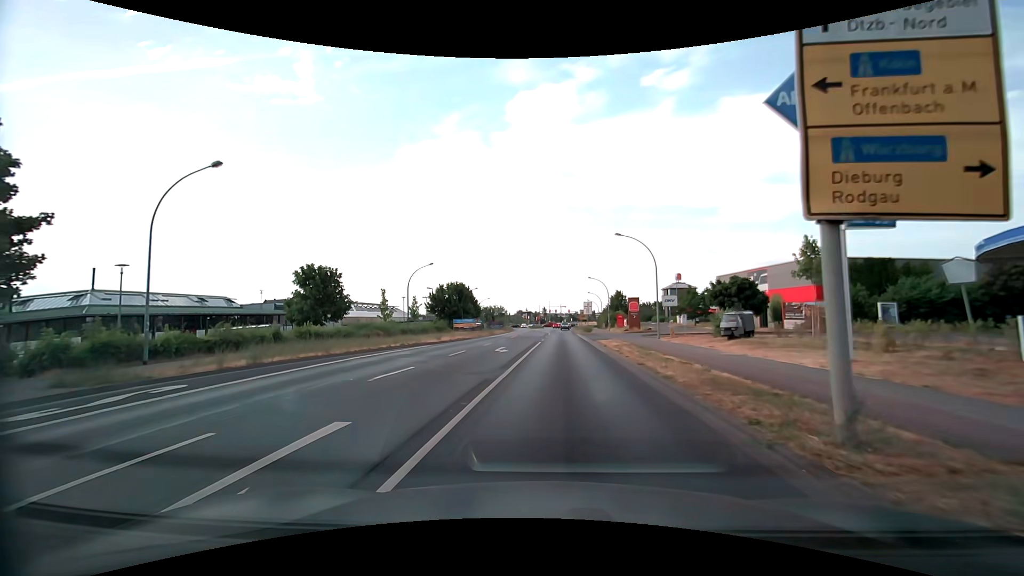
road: tertiary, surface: asphalt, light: Day
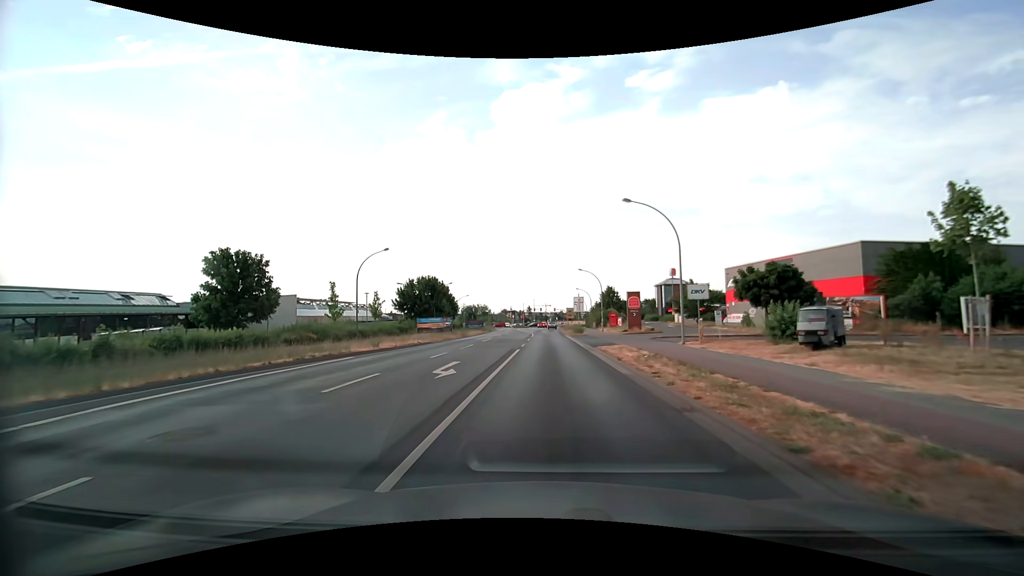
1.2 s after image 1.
(+0.2, +10.4) m; +2°
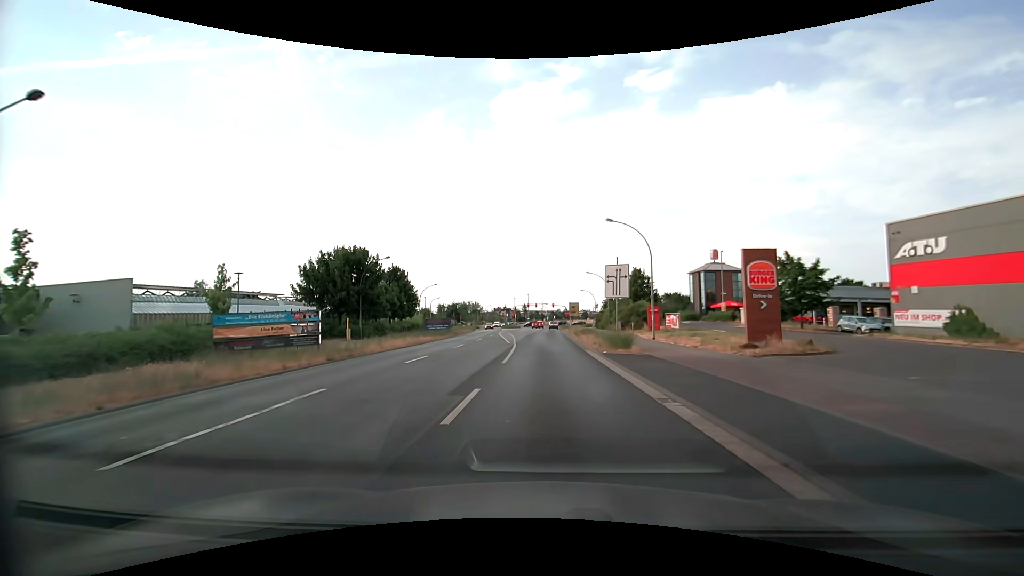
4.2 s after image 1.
(+0.1, +30.2) m; +1°
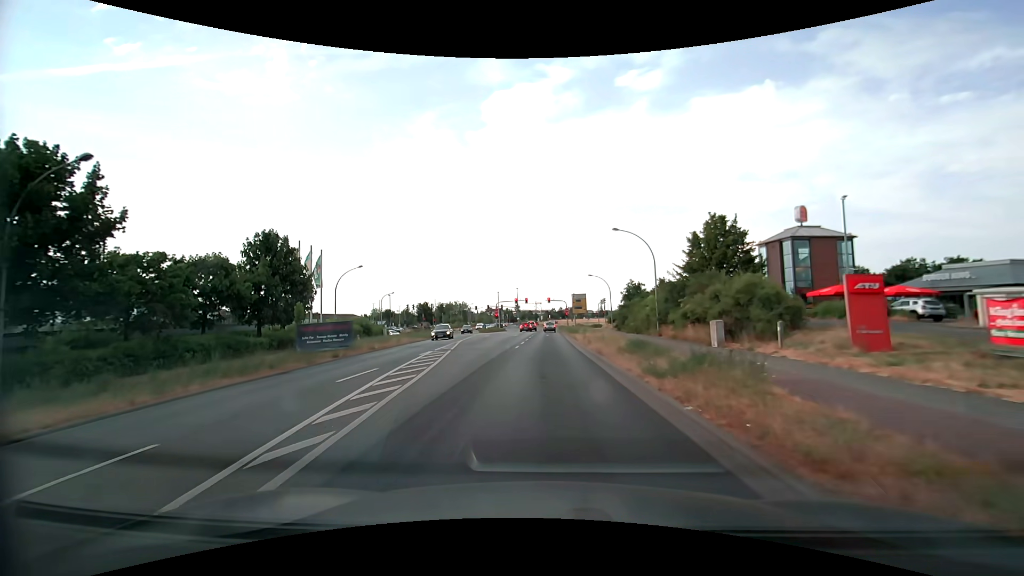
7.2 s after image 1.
(+0.2, +30.9) m; +1°
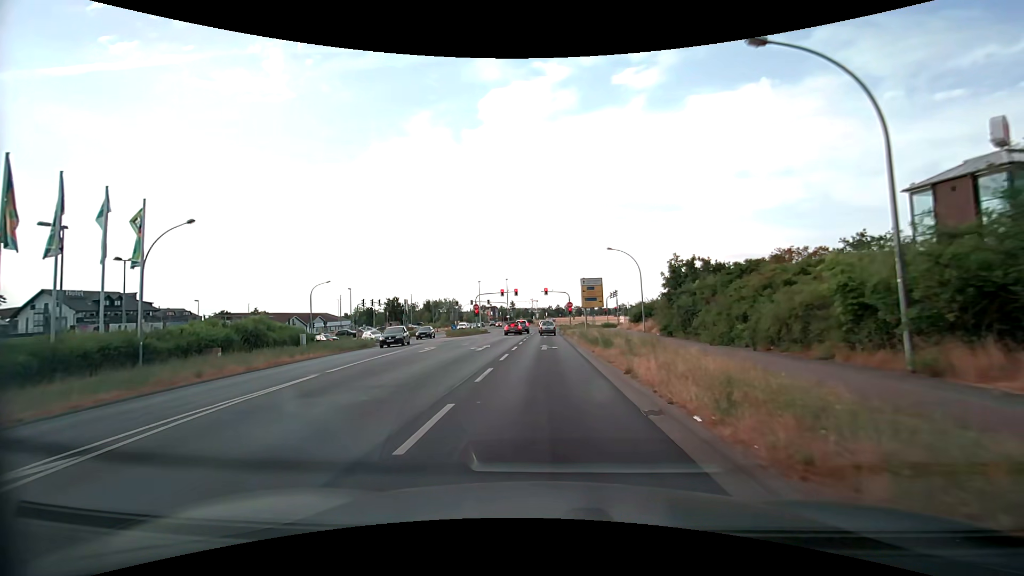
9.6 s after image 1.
(+0.1, +23.9) m; 0°
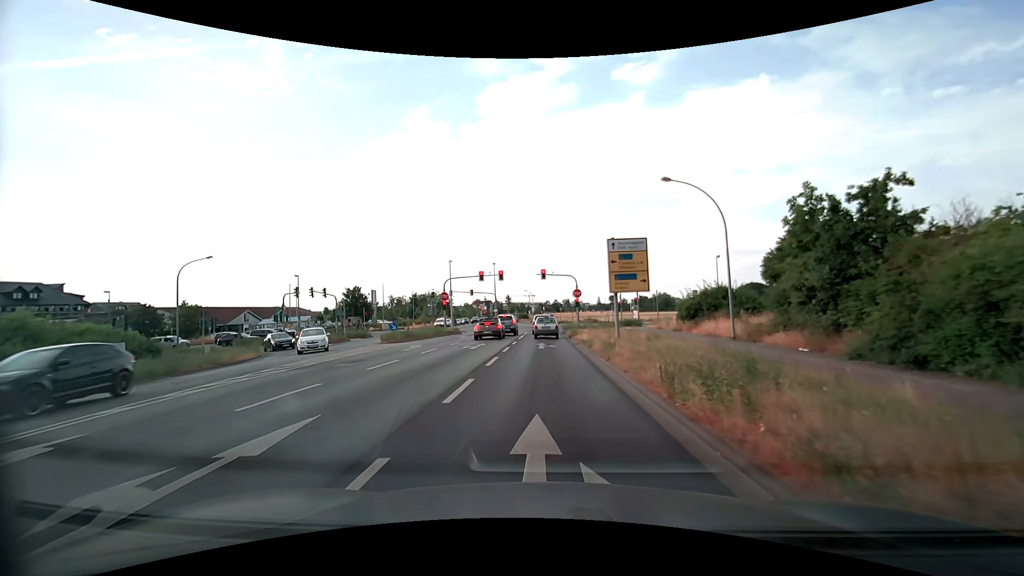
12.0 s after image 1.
(+0.1, +21.0) m; +1°
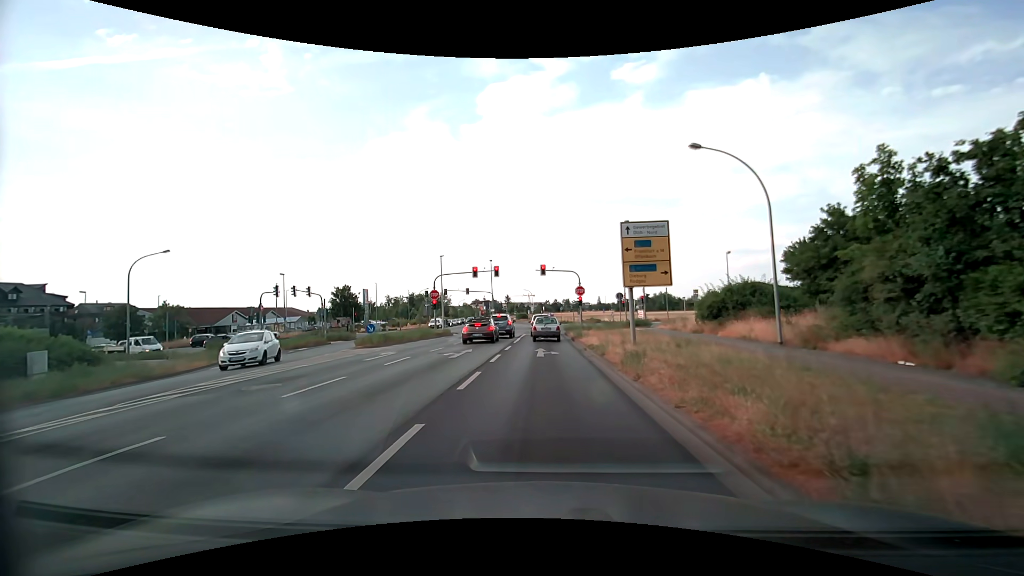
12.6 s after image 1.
(0.0, +4.4) m; 0°
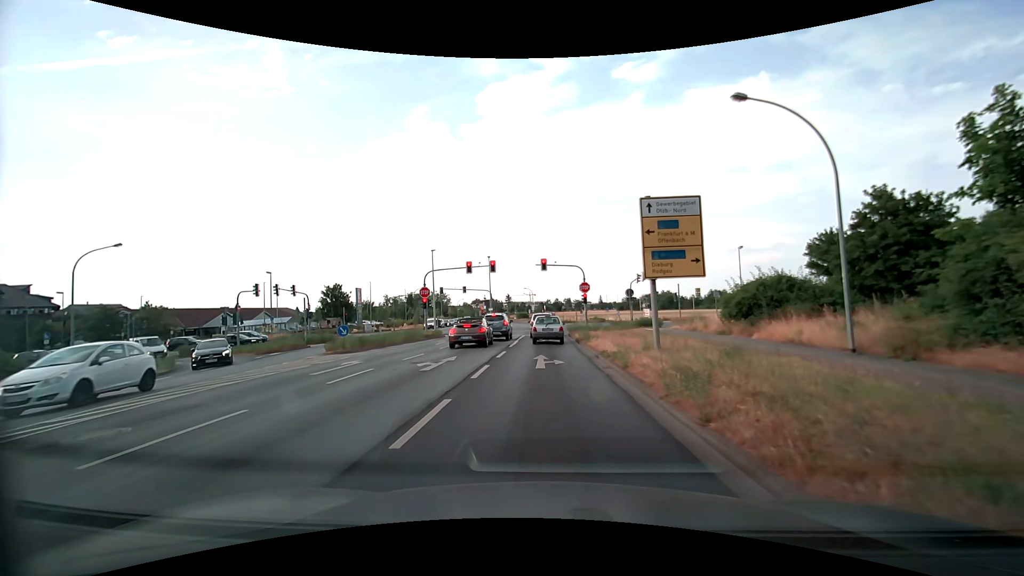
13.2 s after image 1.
(0.0, +4.1) m; 0°
